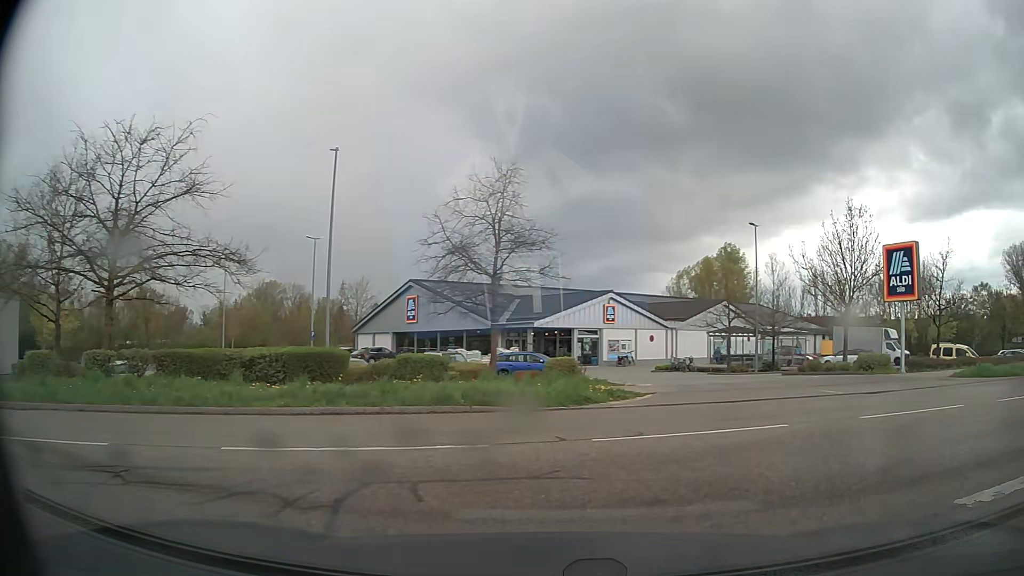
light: Day
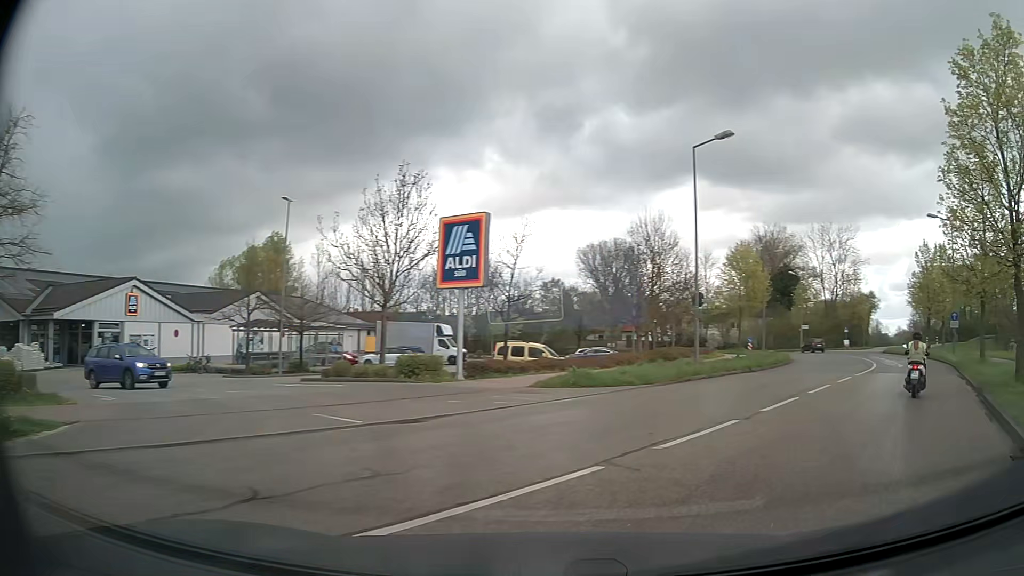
(+2.4, +6.5) m; +40°
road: tertiary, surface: asphalt
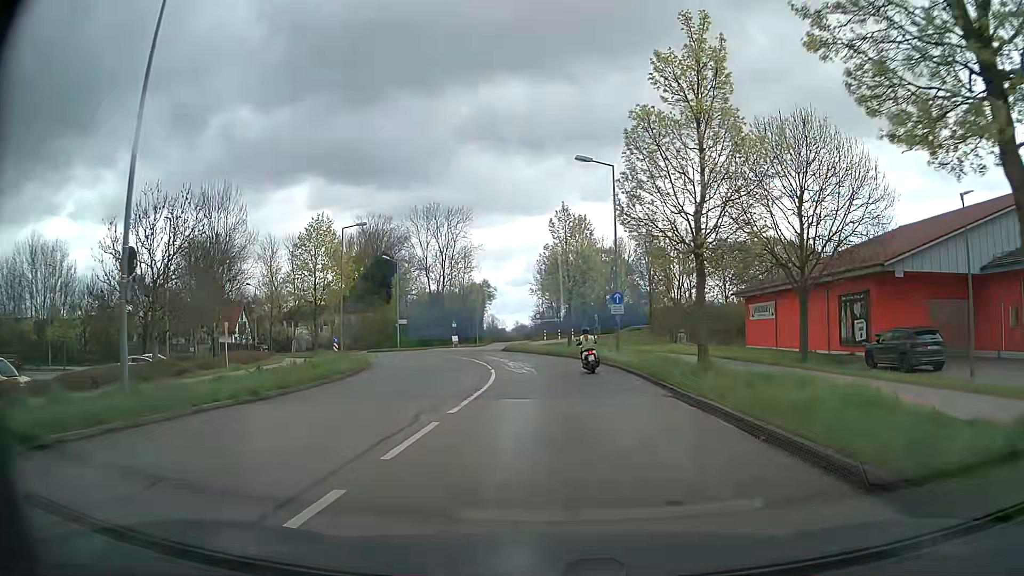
(+5.6, +13.2) m; +32°
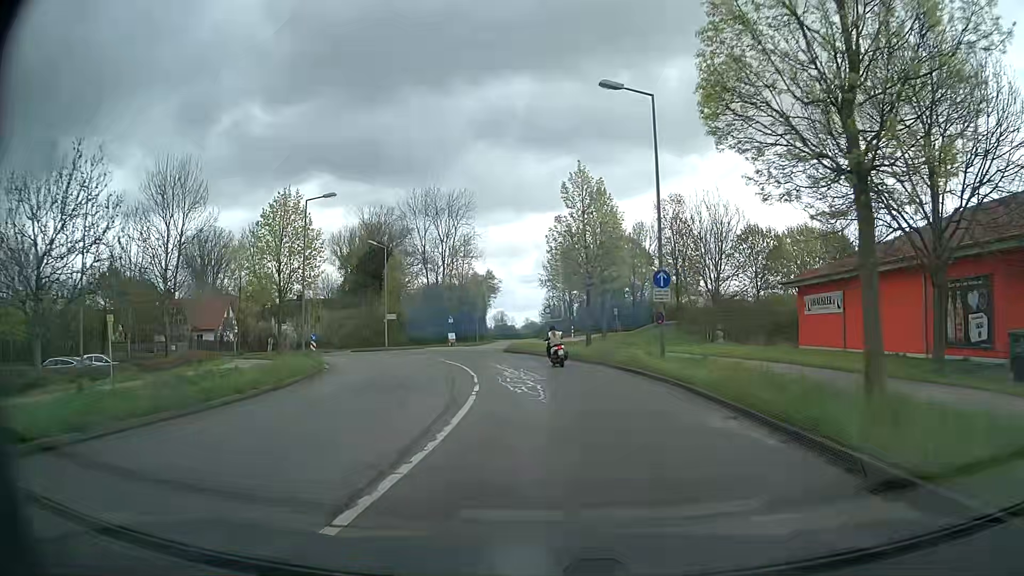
(-0.2, +9.5) m; -1°
